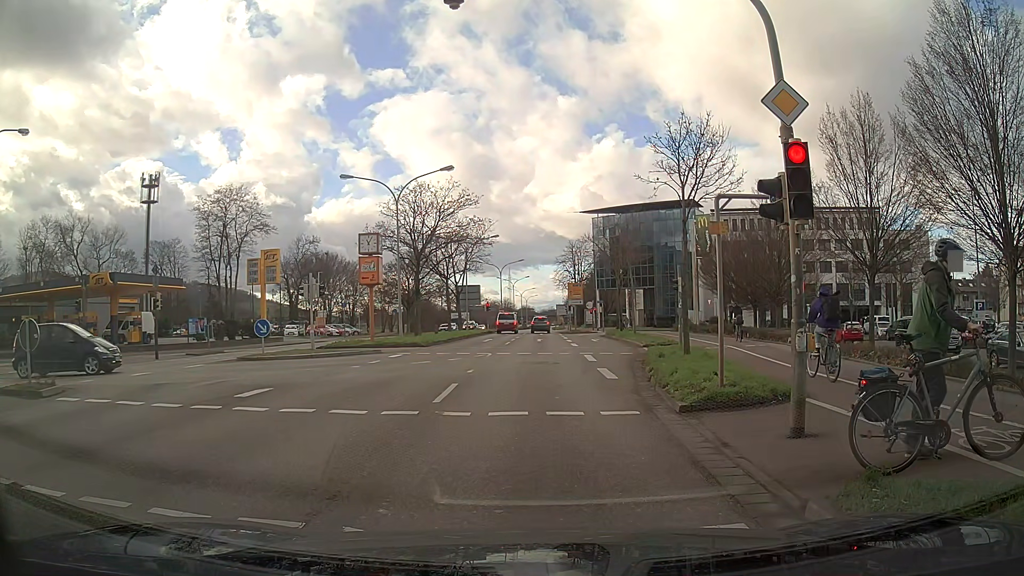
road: primary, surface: asphalt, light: Day
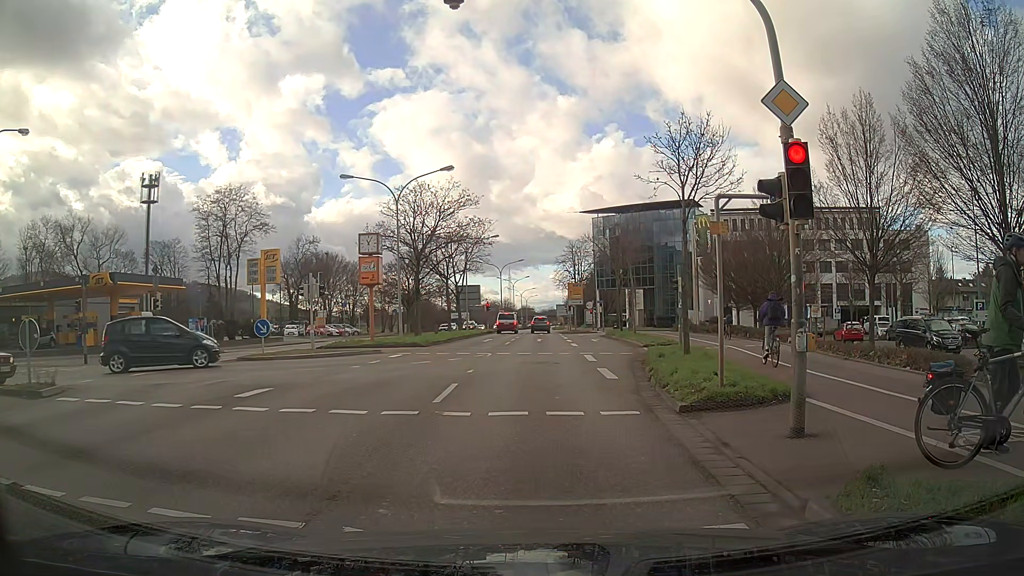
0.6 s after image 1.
(0.0, 0.0) m; 0°
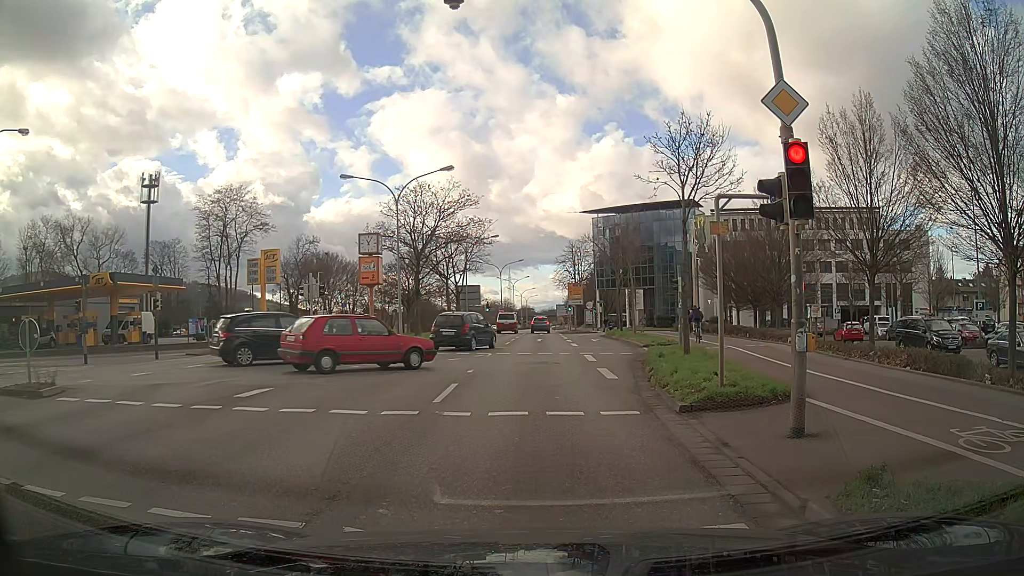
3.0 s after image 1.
(0.0, 0.0) m; 0°
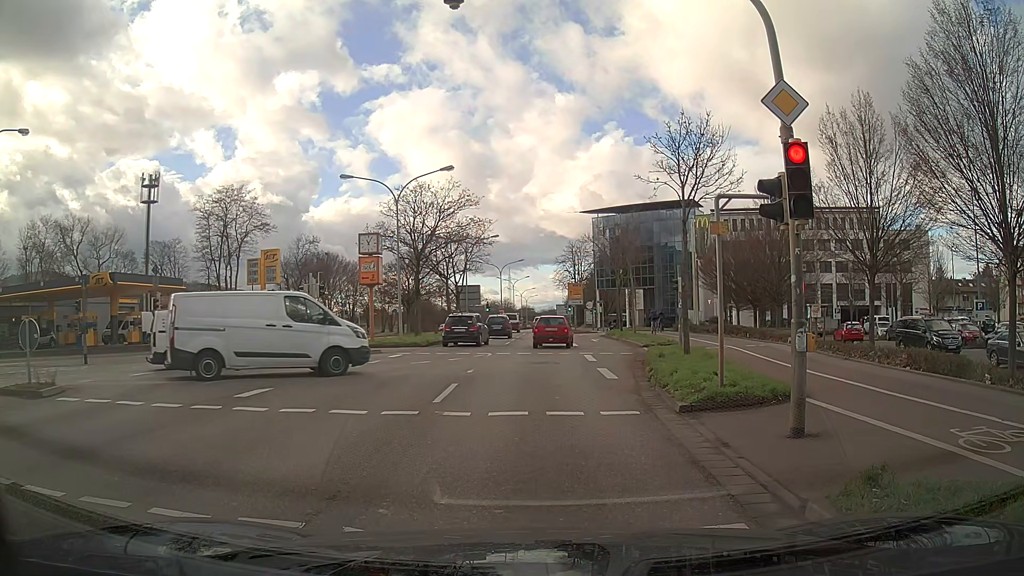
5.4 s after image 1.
(0.0, 0.0) m; 0°
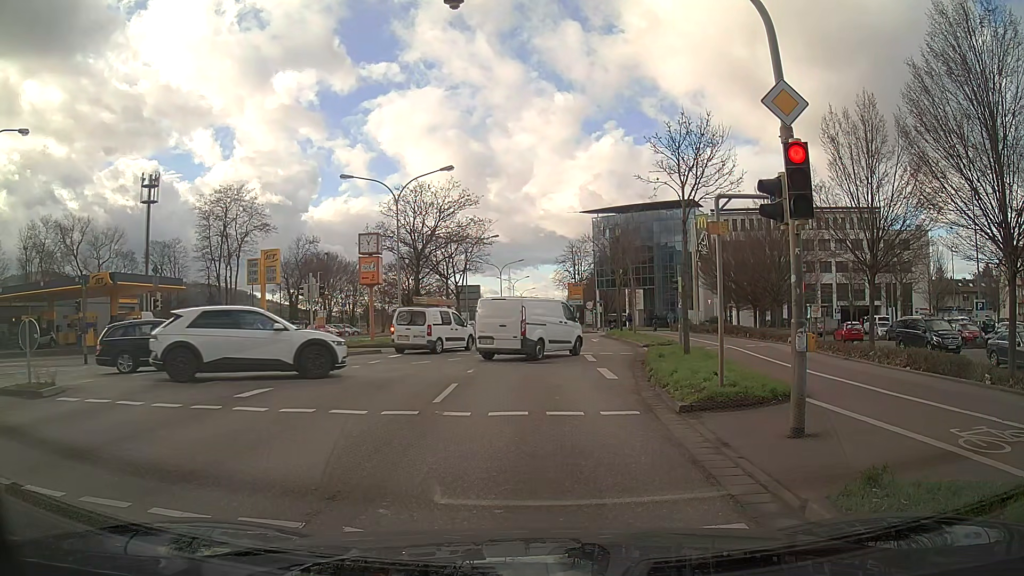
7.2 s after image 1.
(0.0, 0.0) m; 0°
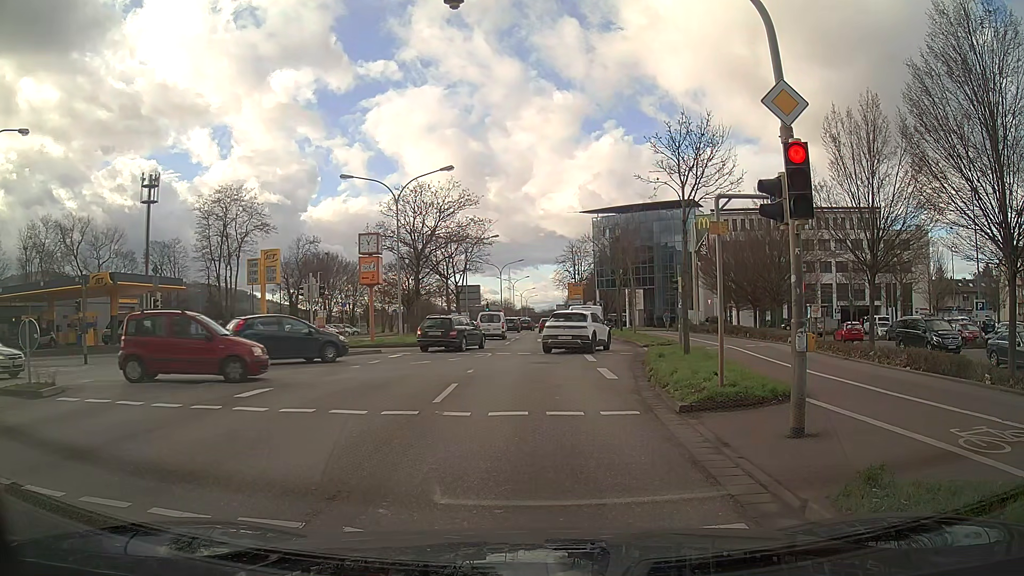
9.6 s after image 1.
(0.0, 0.0) m; 0°
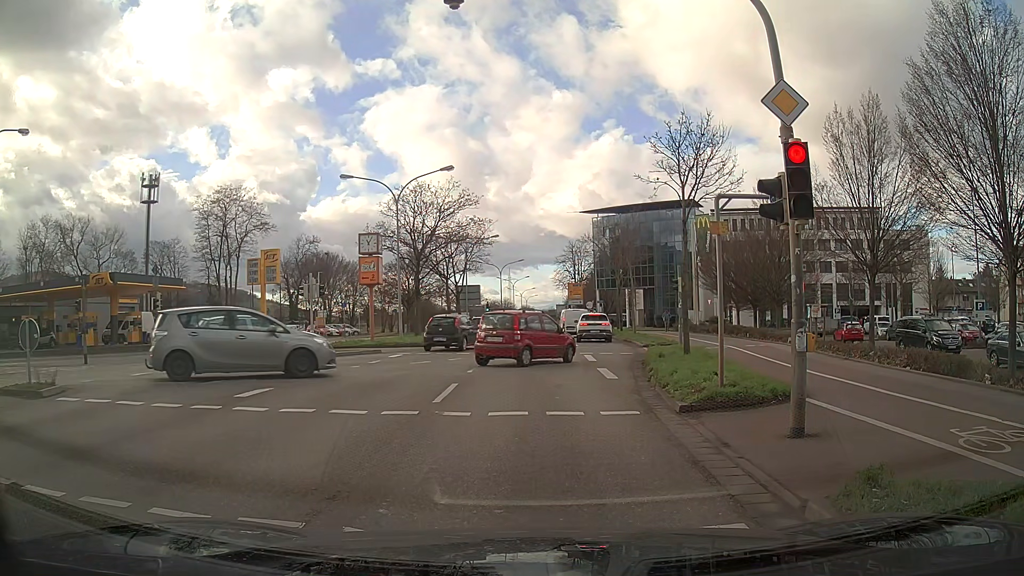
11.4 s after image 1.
(0.0, 0.0) m; 0°
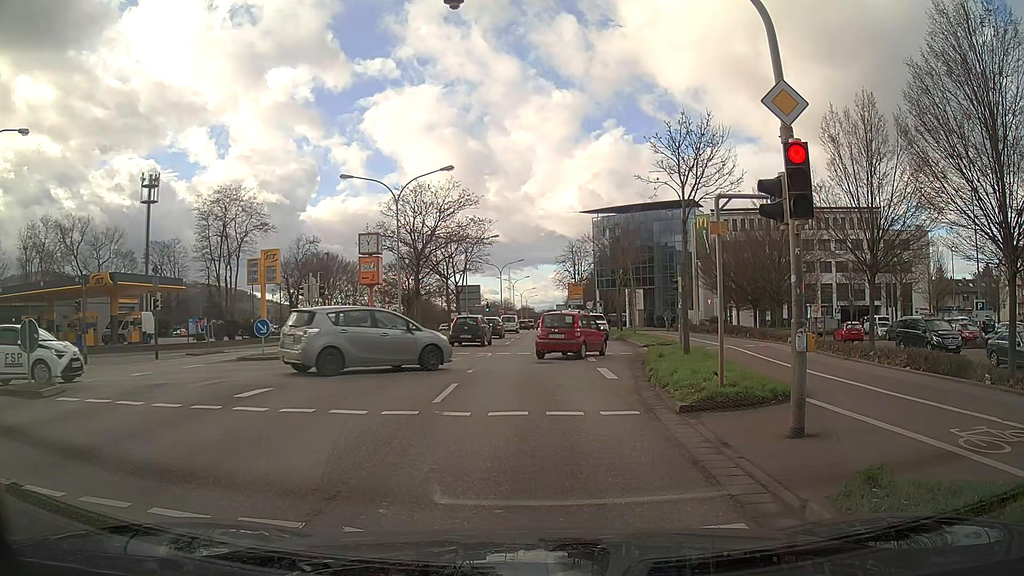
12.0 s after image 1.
(0.0, 0.0) m; 0°
(0, +10) (0, +20) (+1, +30) (+1, +40) (+1, +50) (+1, +60) (+2, +70) (+2, +80) (+2, +90) (+3, +100) m
